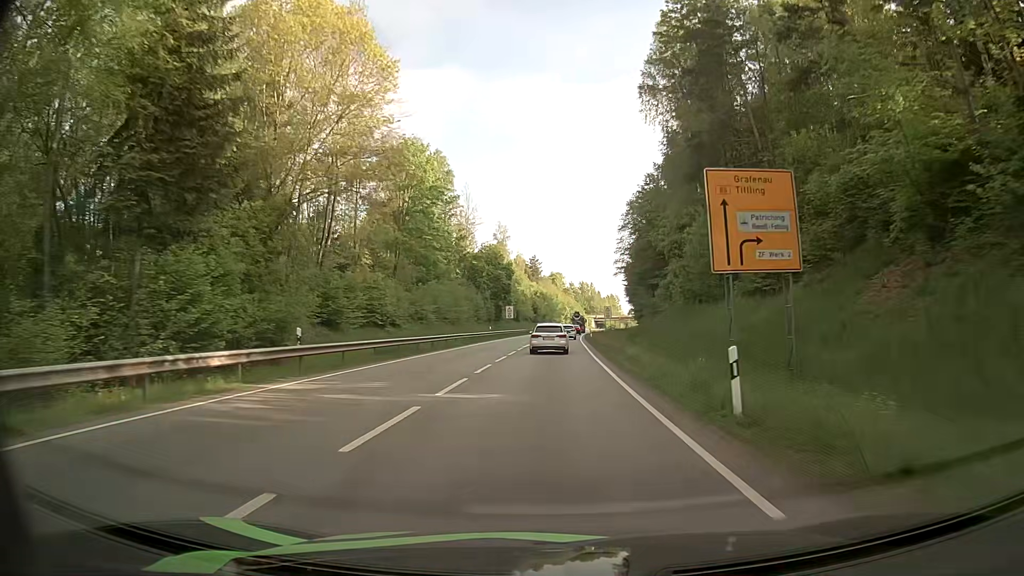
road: primary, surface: asphalt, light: Day
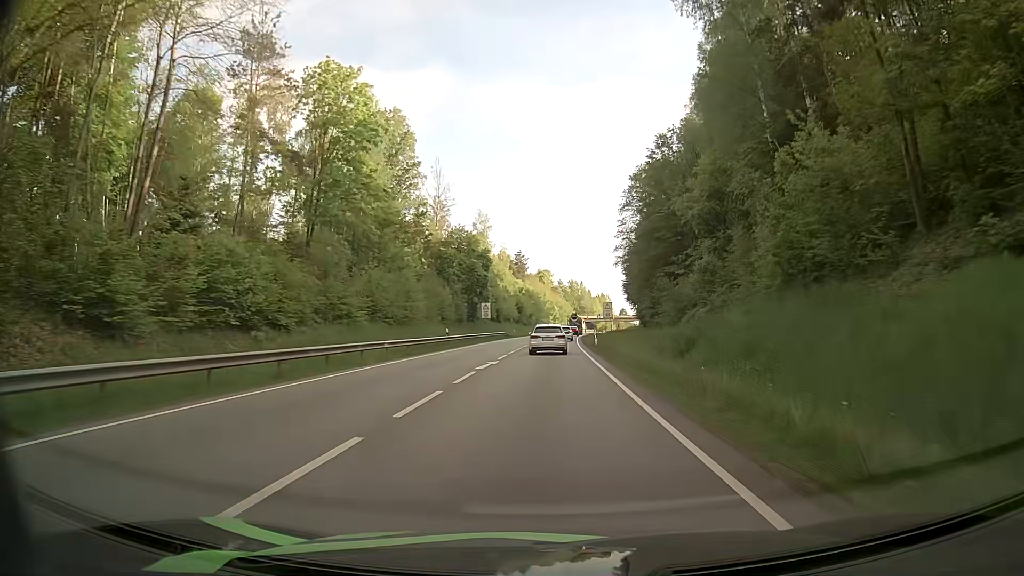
(+0.3, +21.3) m; +1°
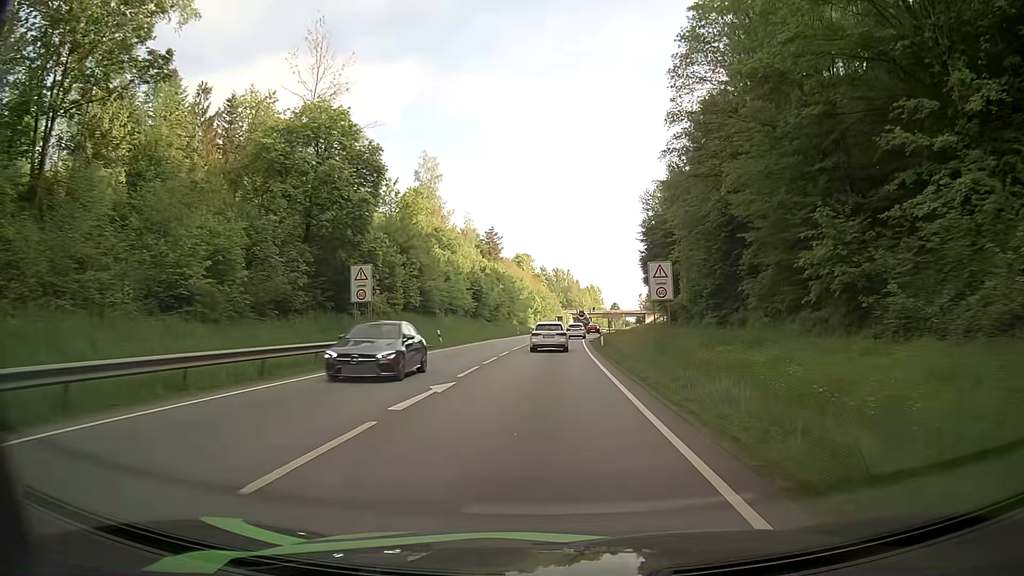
(+0.9, +52.9) m; +2°
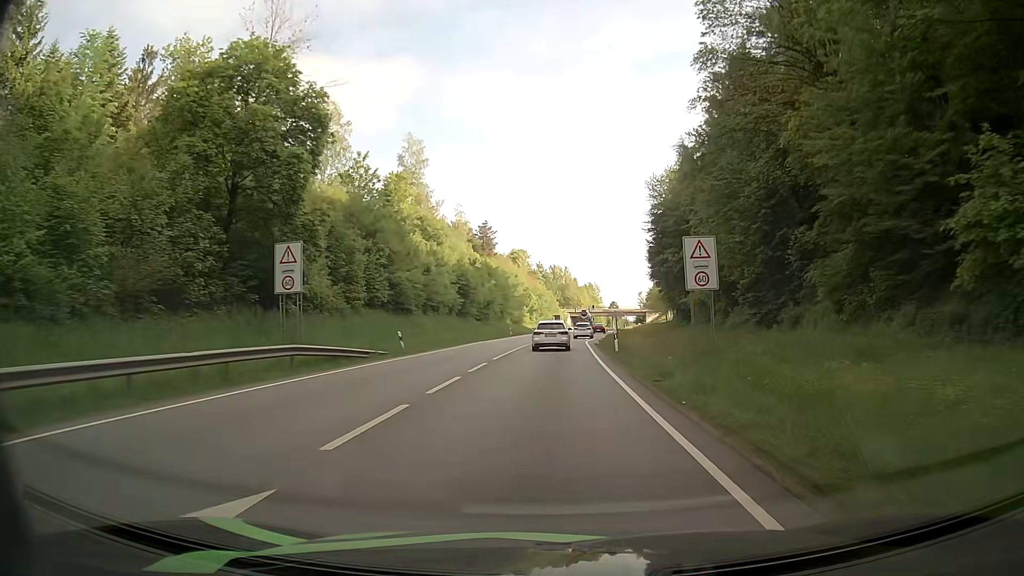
(0.0, +10.2) m; 0°
(0, +10) (0, +20) (0, +30) (+1, +40) (+1, +50) (+3, +60) (+4, +70) (+5, +80) (+6, +90) (+7, +100) m
